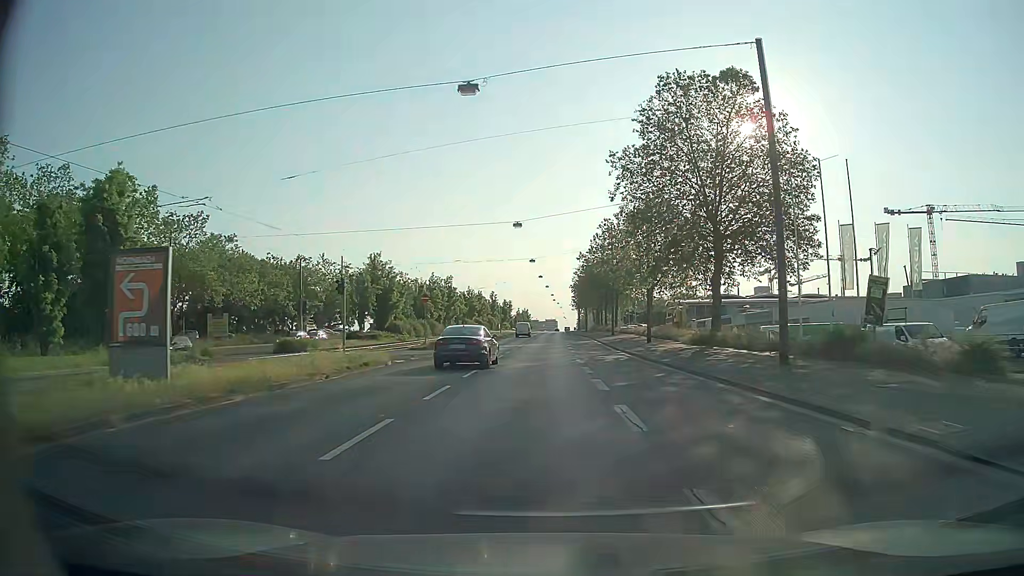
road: primary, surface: asphalt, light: Day
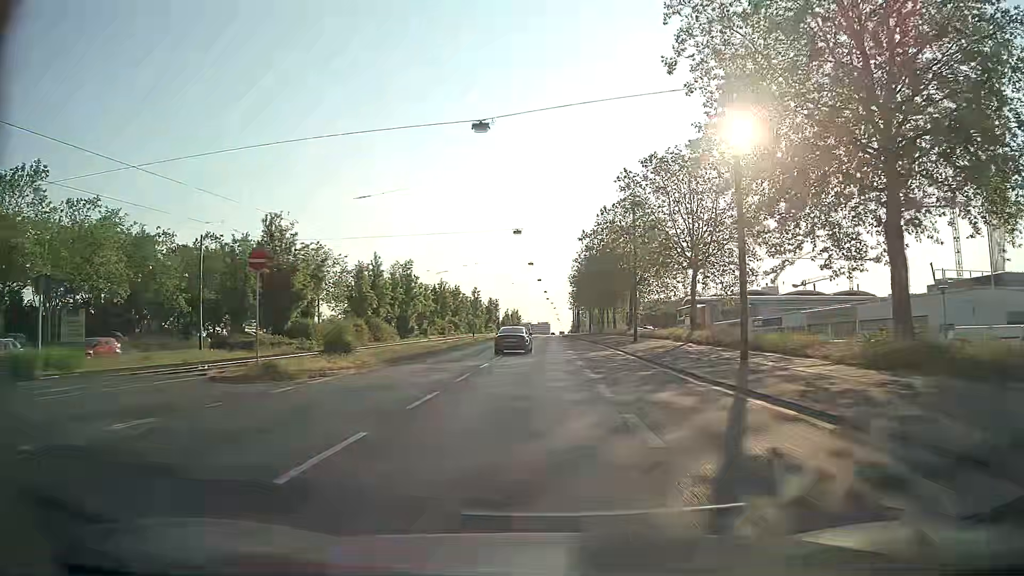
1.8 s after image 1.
(+0.1, +25.2) m; 0°
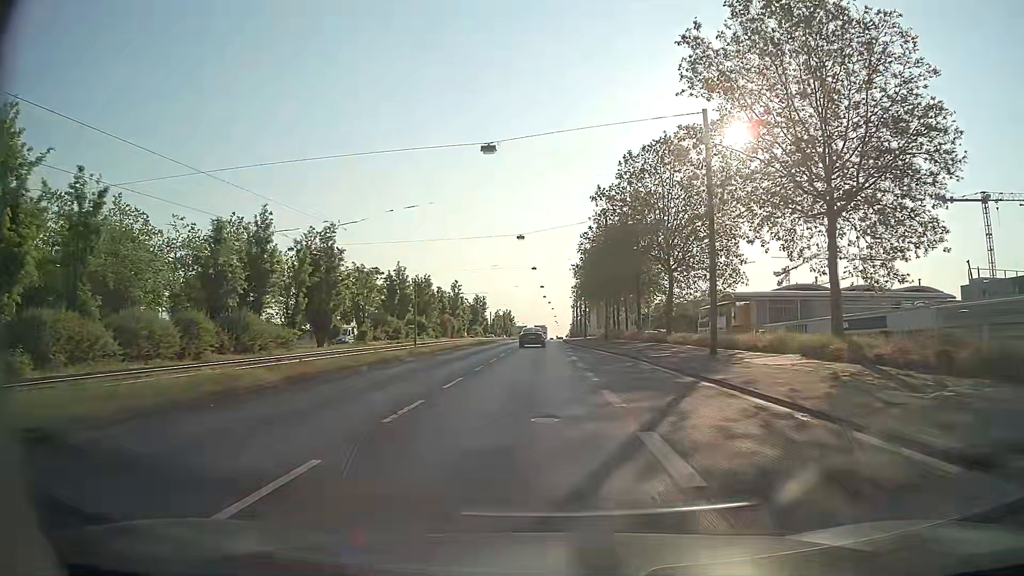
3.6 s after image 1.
(+0.1, +26.0) m; 0°
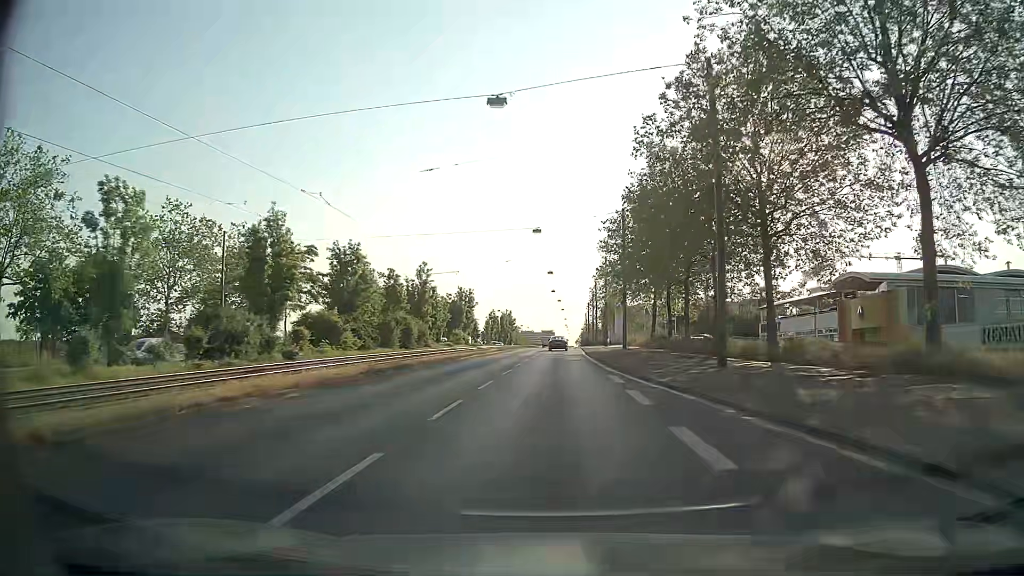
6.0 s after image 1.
(-0.1, +35.5) m; -1°
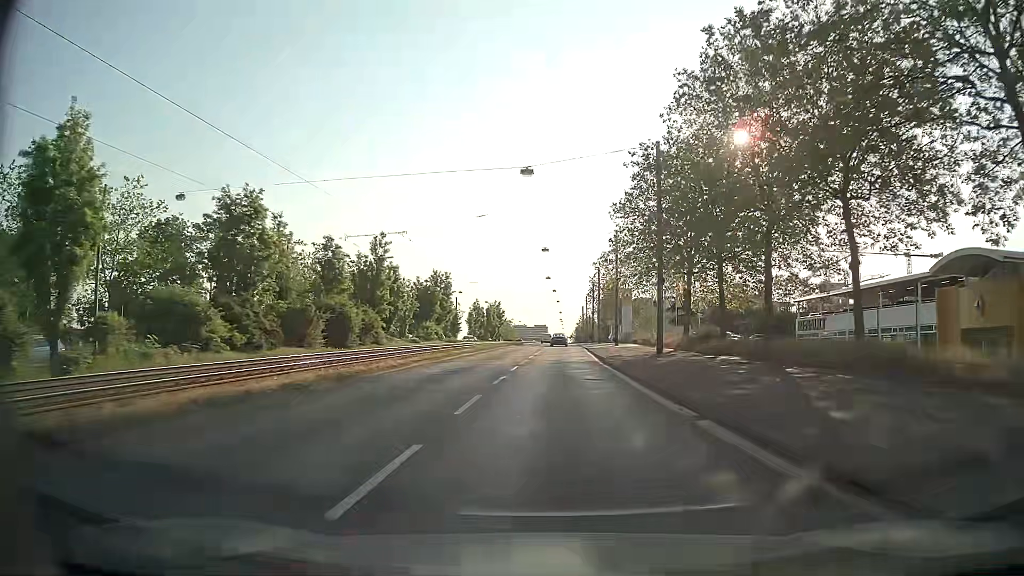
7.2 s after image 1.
(+0.1, +17.7) m; +1°
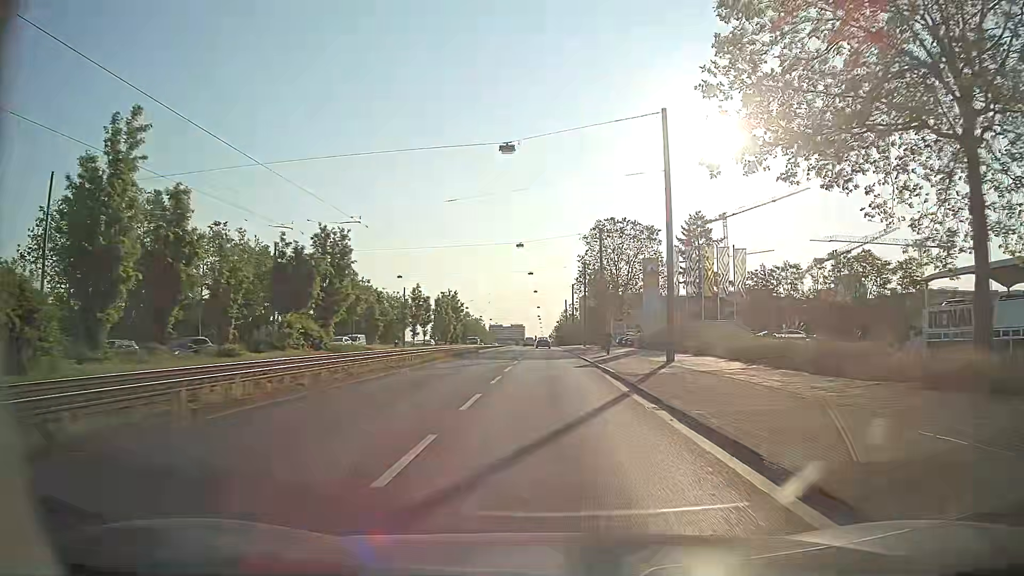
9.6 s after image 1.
(+0.4, +34.9) m; +1°
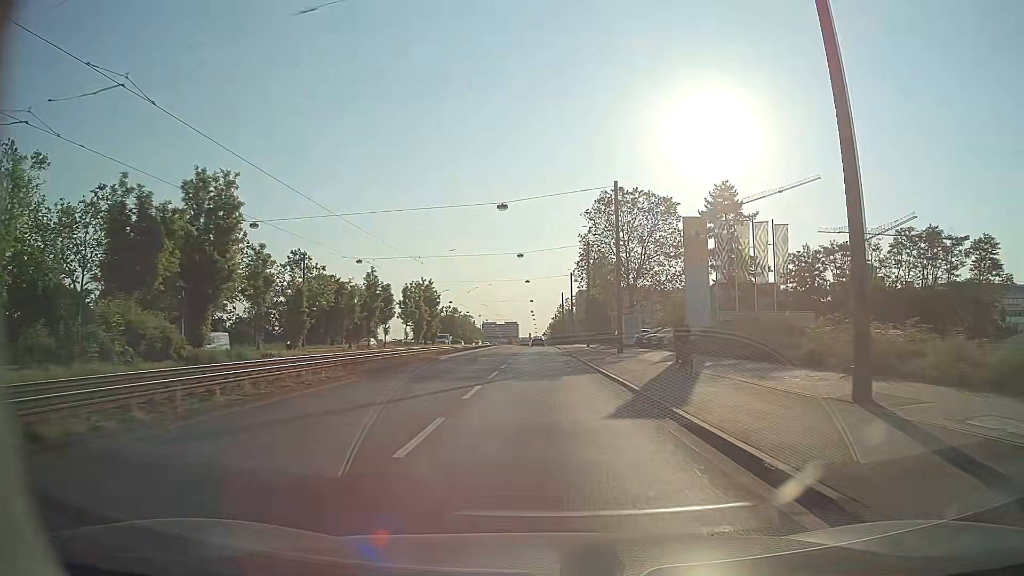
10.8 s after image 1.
(+0.2, +17.2) m; +1°
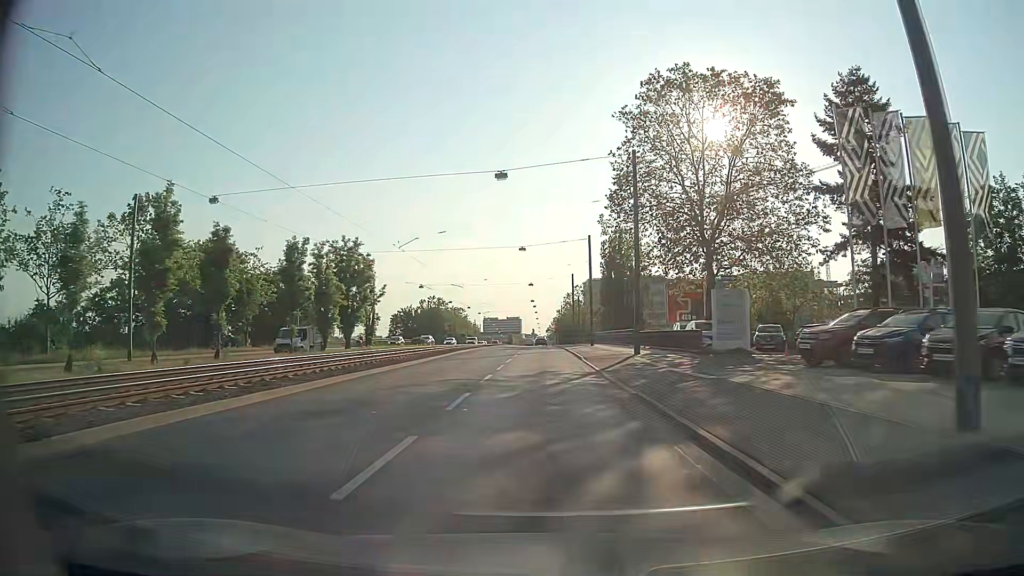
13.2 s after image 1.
(0.0, +34.0) m; 0°
(0, +10) (0, +20) (0, +30) (0, +40) (0, +50) (0, +60) (0, +70) (0, +80) (0, +90) (0, +100) m
